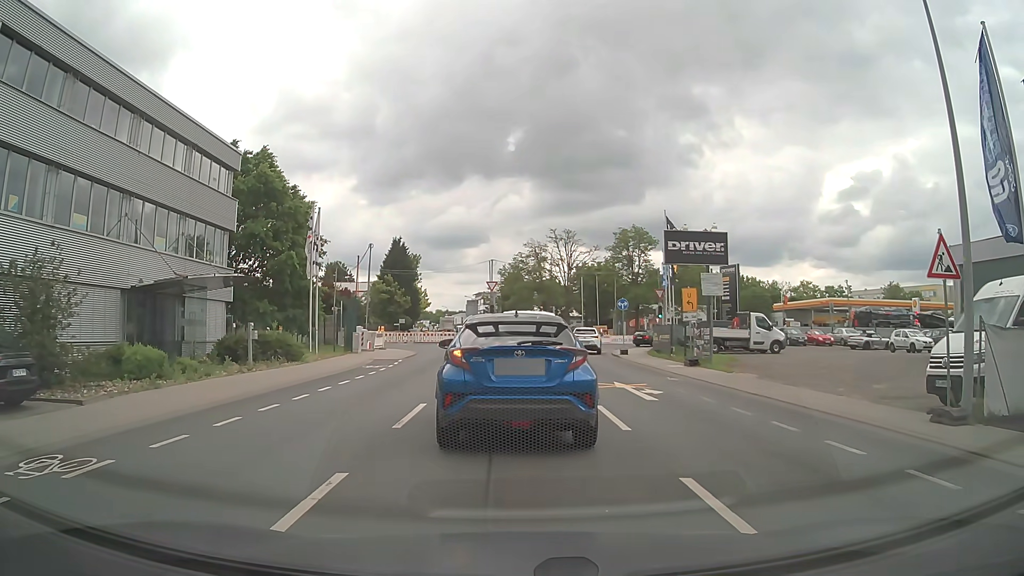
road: tertiary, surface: asphalt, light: Day
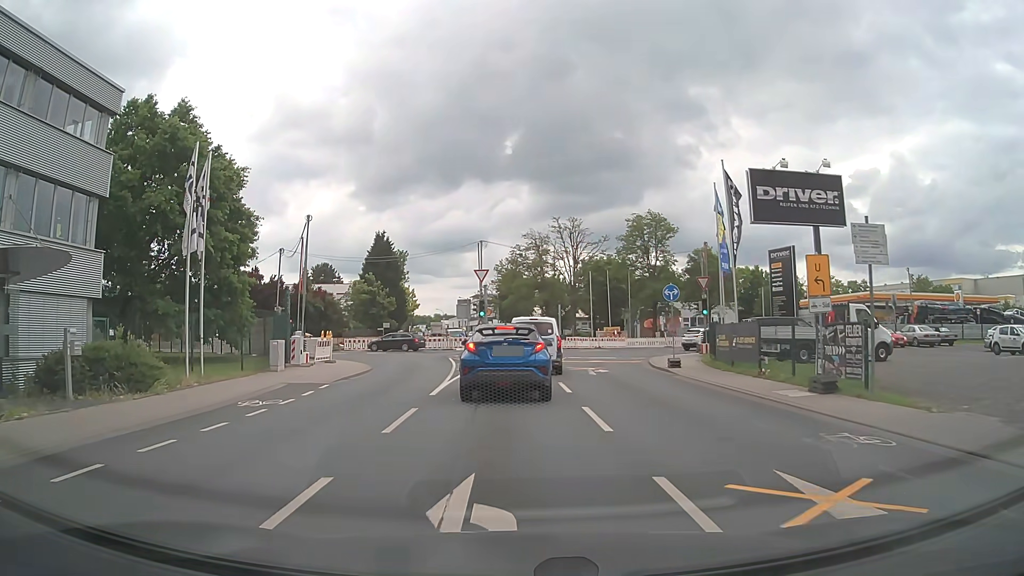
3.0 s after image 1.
(-0.2, +12.5) m; -1°
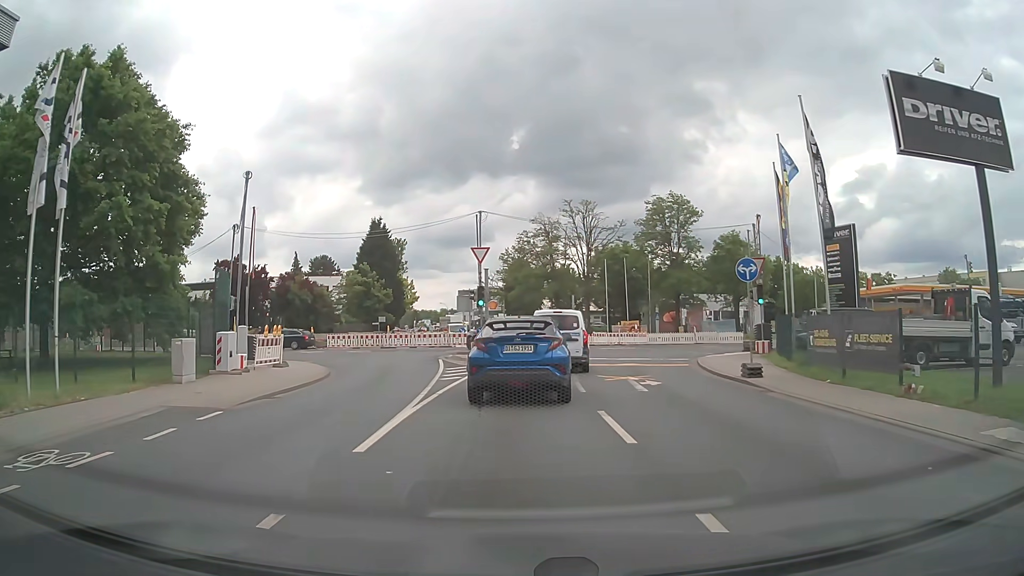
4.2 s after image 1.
(0.0, +7.7) m; -1°
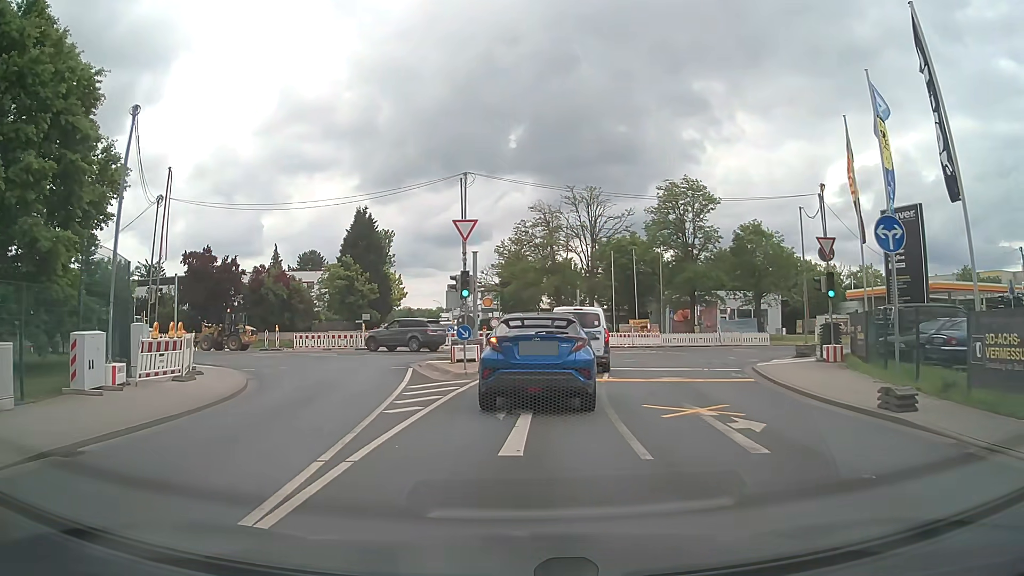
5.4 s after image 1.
(+0.1, +7.0) m; 0°
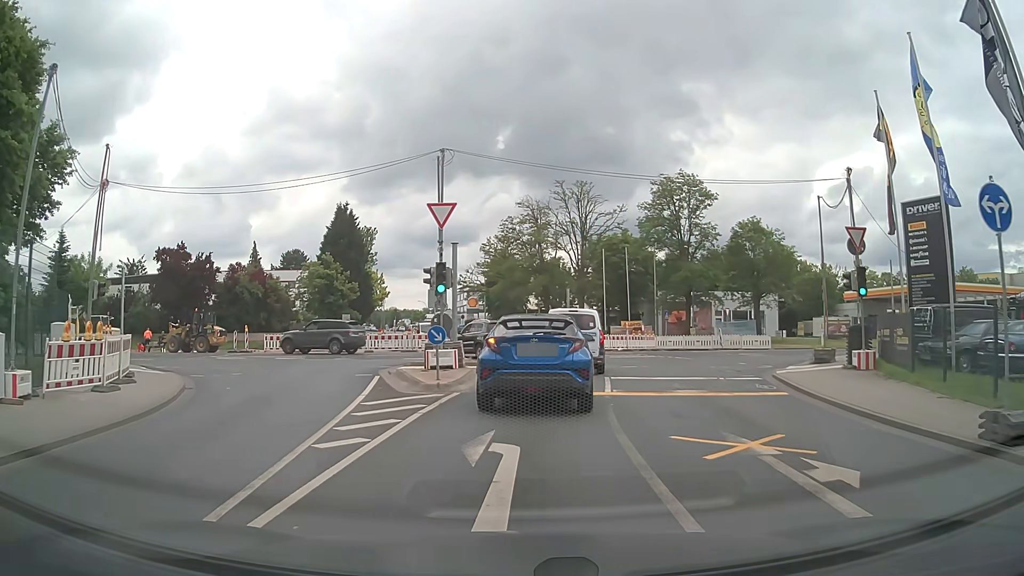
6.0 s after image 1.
(0.0, +3.1) m; +2°
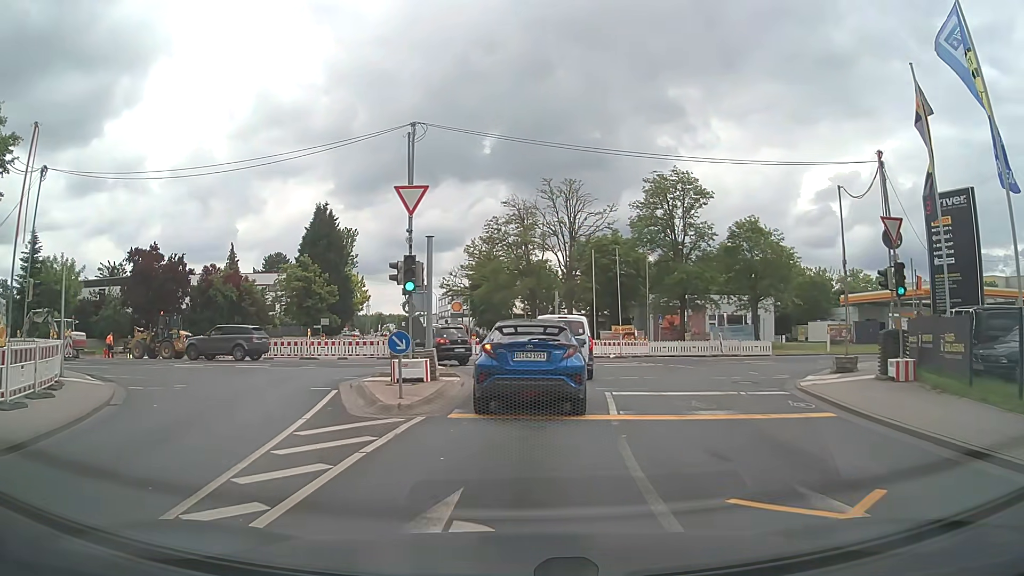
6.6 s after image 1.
(0.0, +3.0) m; +1°
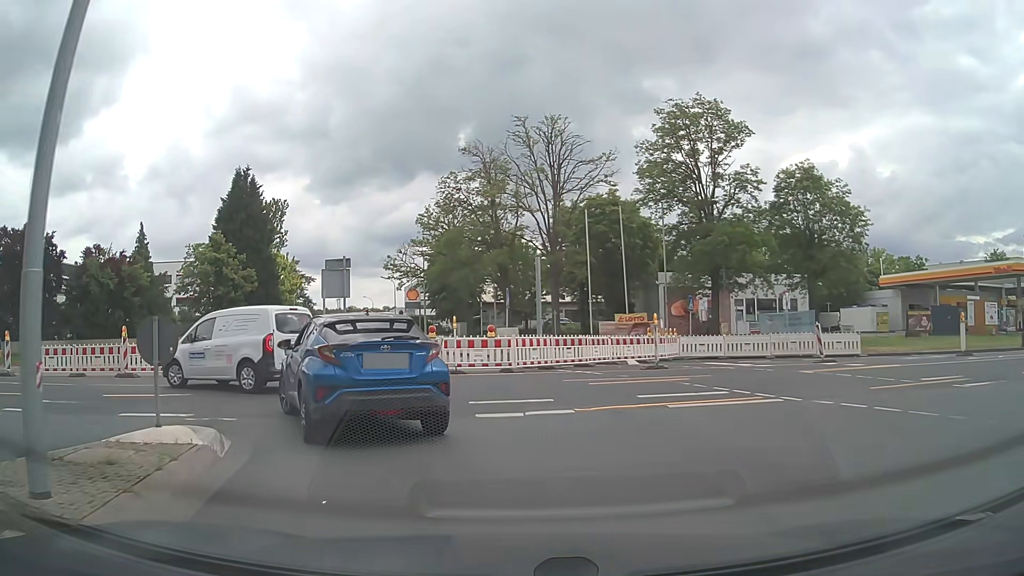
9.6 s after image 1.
(+0.8, +16.4) m; +2°
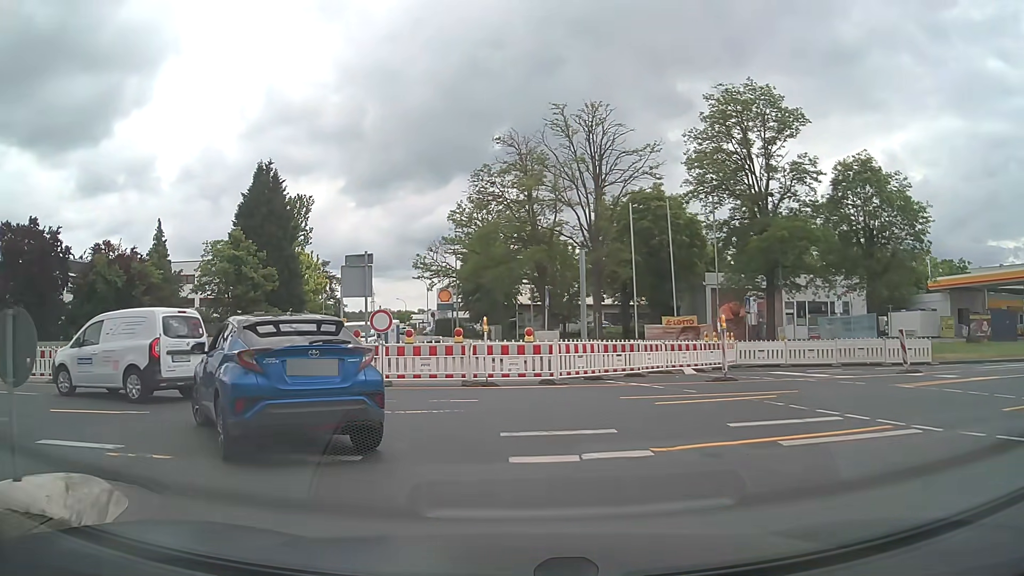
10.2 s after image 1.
(-0.1, +3.3) m; -3°
